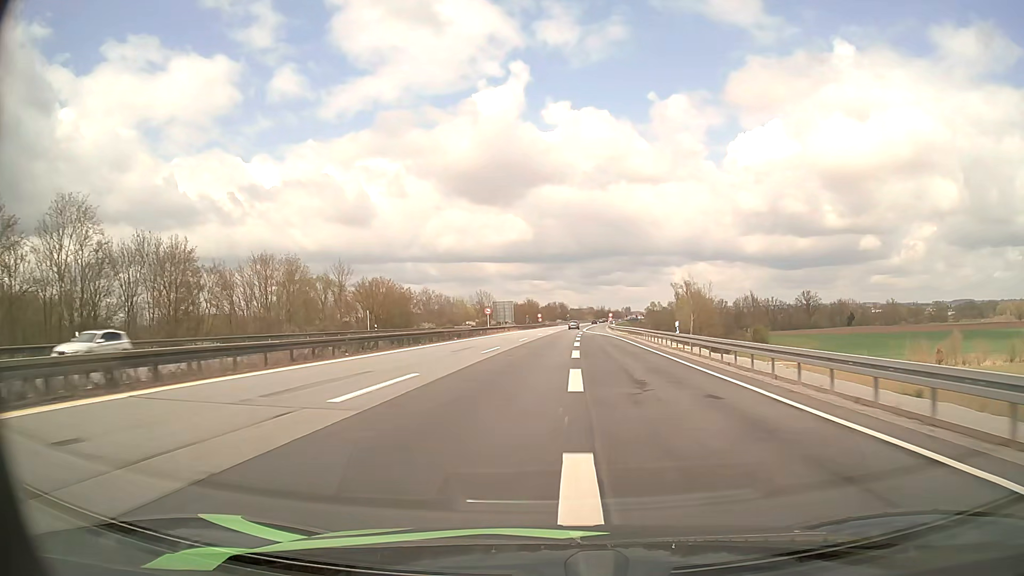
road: motorway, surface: asphalt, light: Day
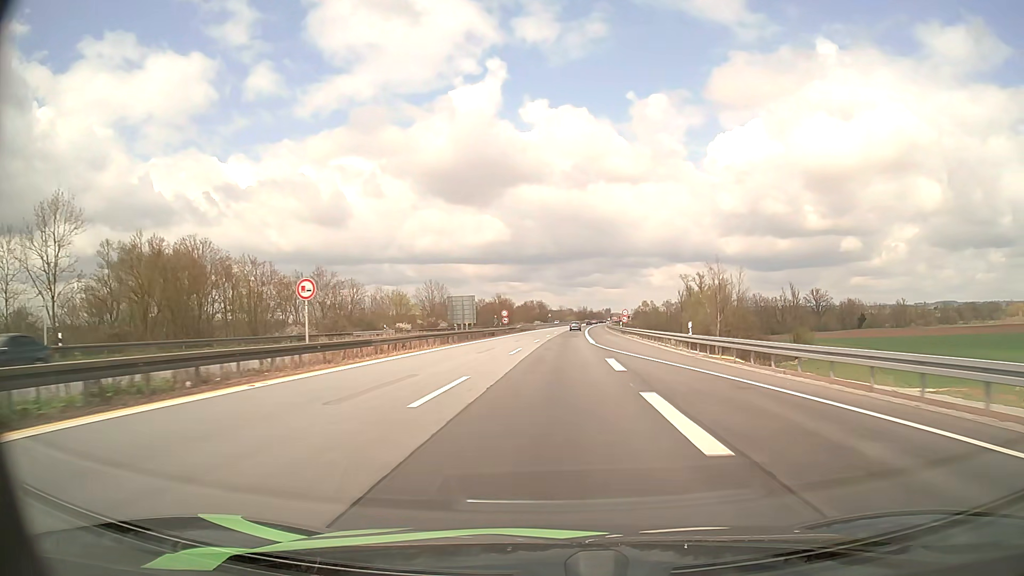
(+0.8, +54.5) m; +2°
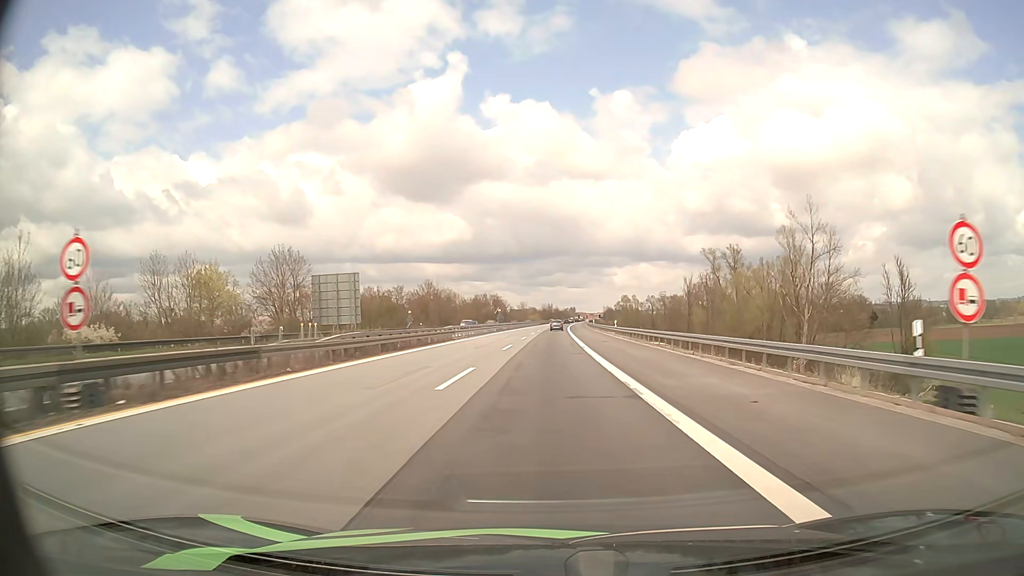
(+2.2, +69.5) m; +3°
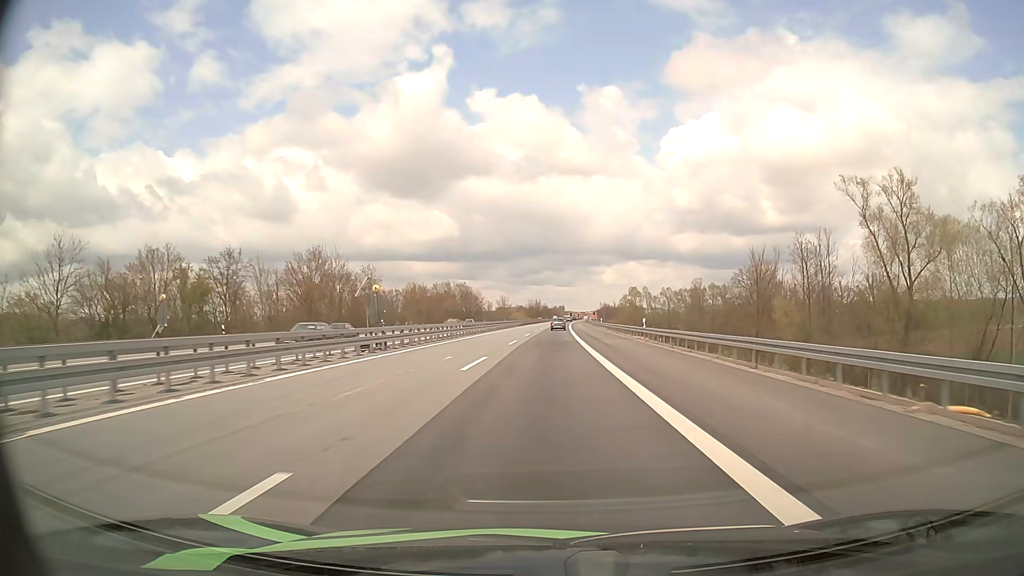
(+0.5, +67.2) m; +1°
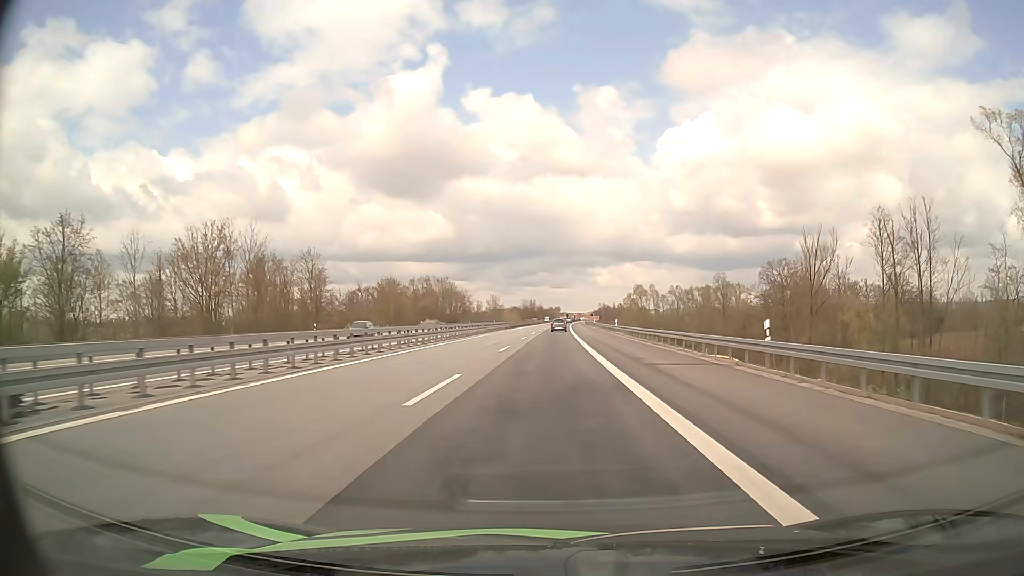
(+0.1, +24.9) m; 0°
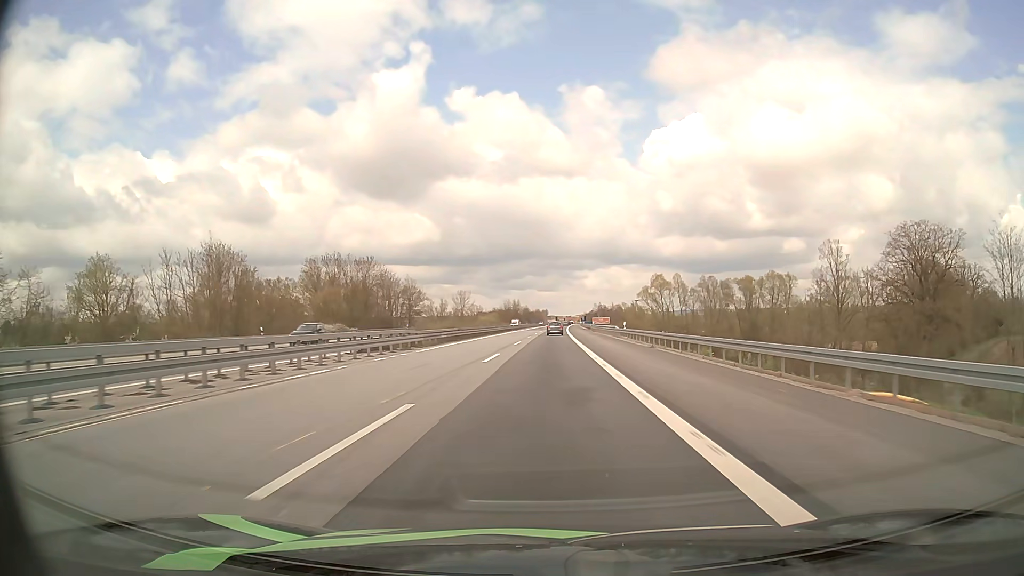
(+0.7, +59.5) m; +1°
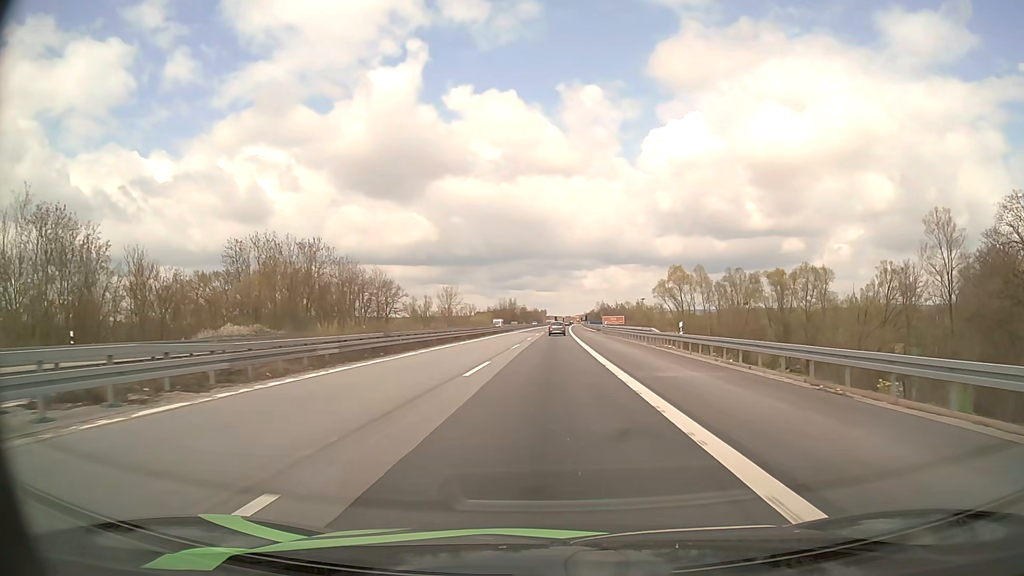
(0.0, +23.9) m; 0°
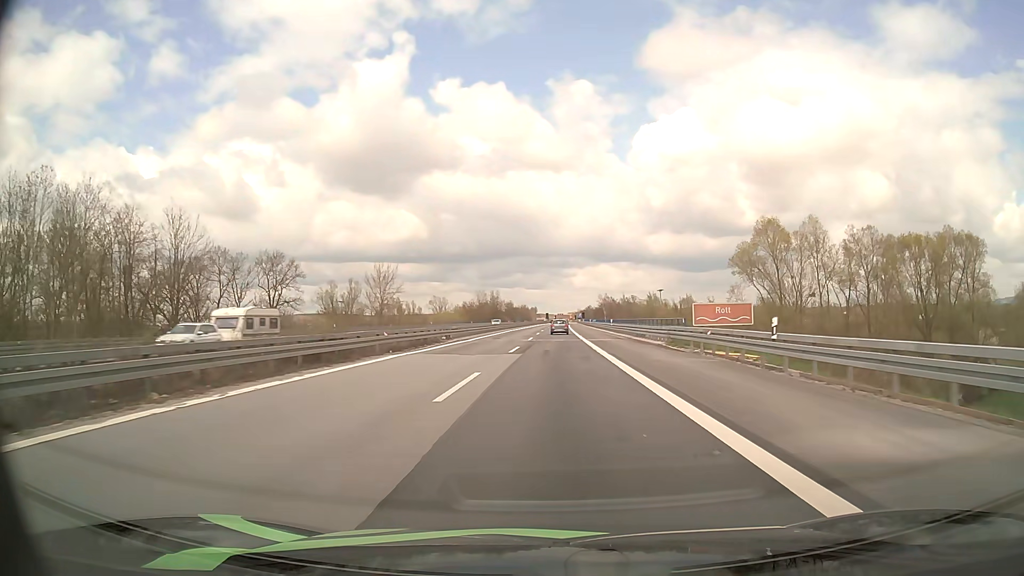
(+0.3, +60.0) m; +1°
(0, +10) (0, +20) (0, +30) (0, +40) (0, +50) (+1, +60) (+1, +70) (+1, +80) (+1, +90) (+1, +100) m
